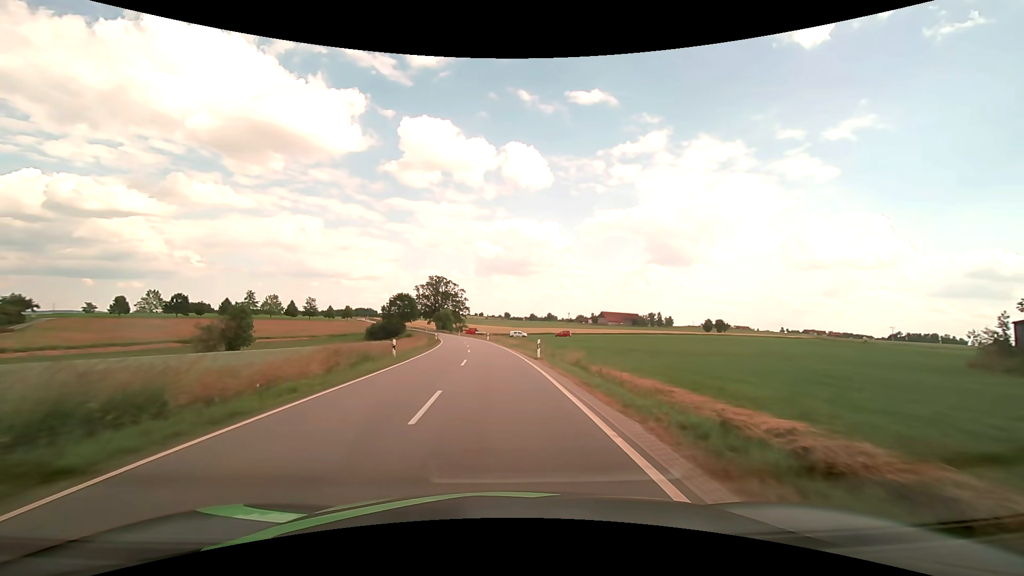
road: tertiary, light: Day
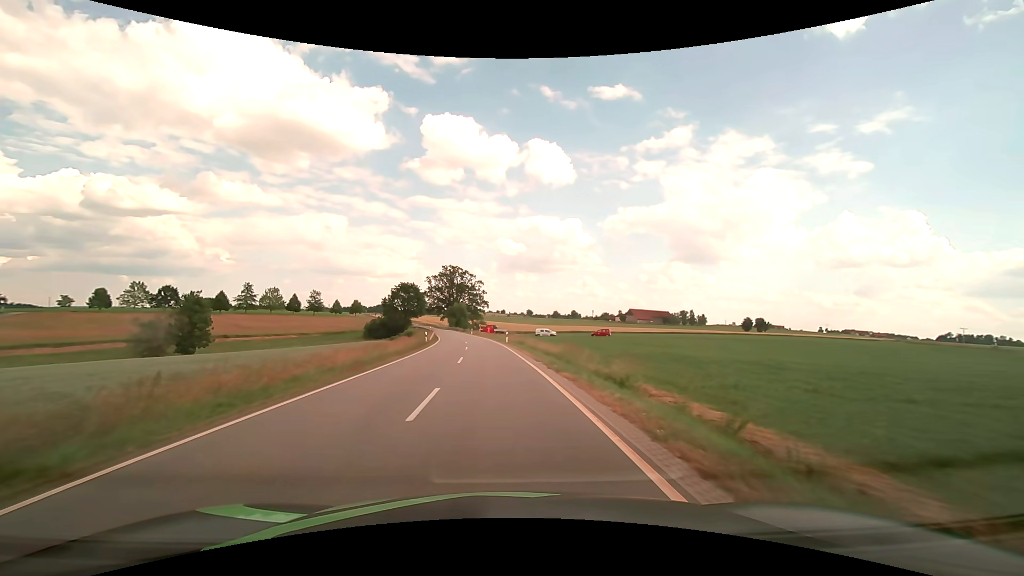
(-0.5, +24.3) m; -2°
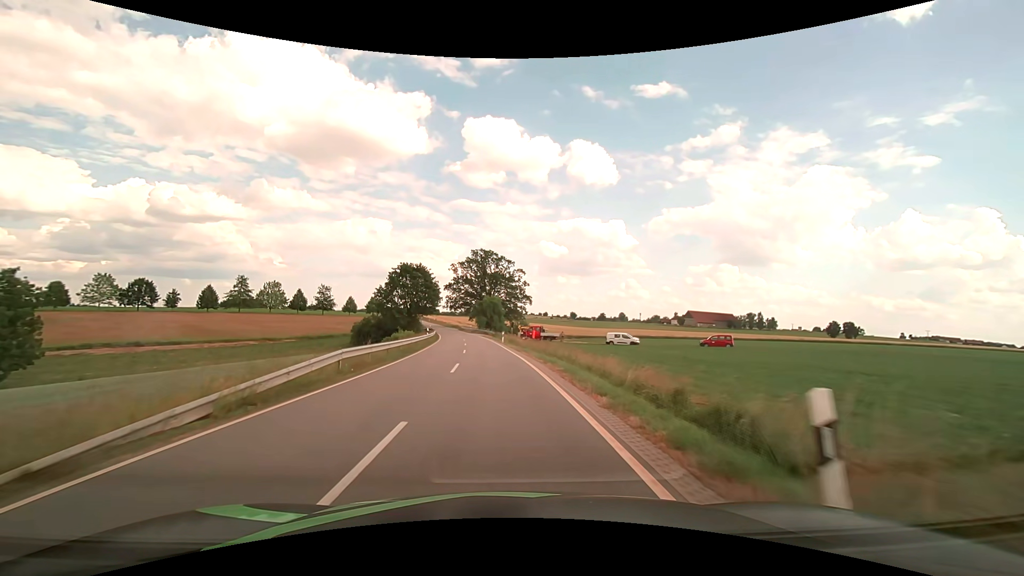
(-1.7, +40.5) m; -5°
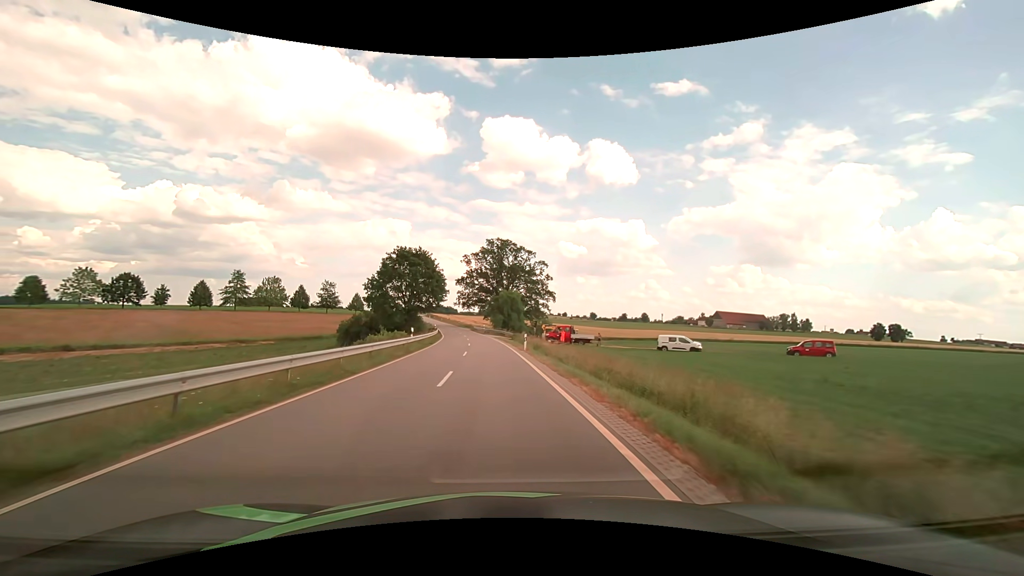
(-0.3, +16.2) m; -2°
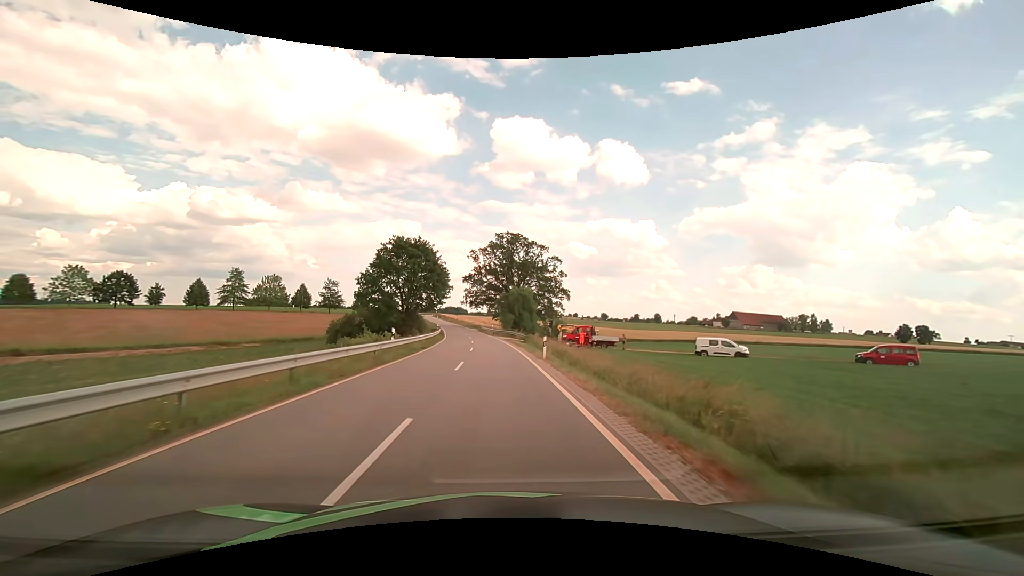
(-0.1, +8.1) m; -1°
